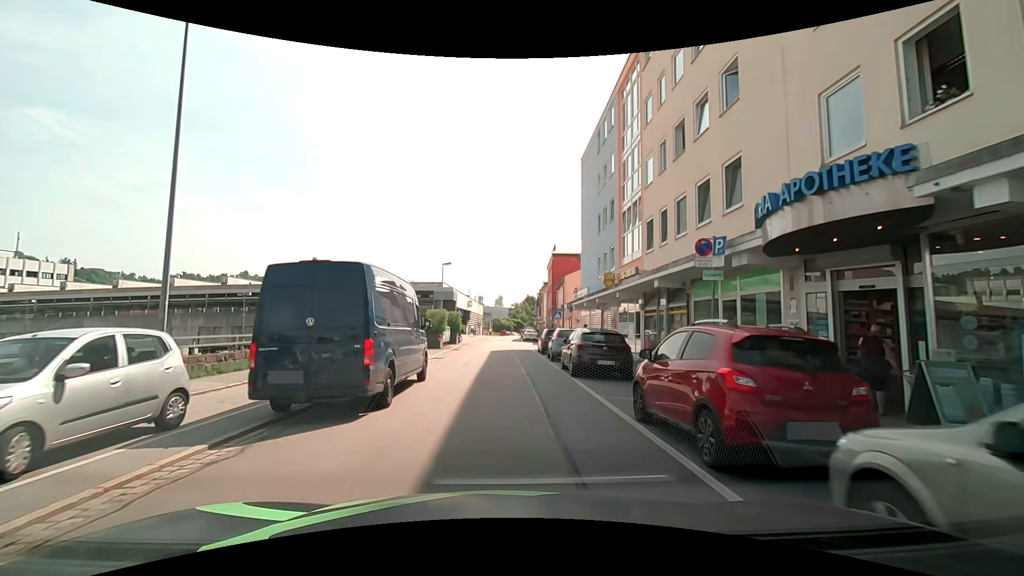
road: residential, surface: asphalt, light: Day
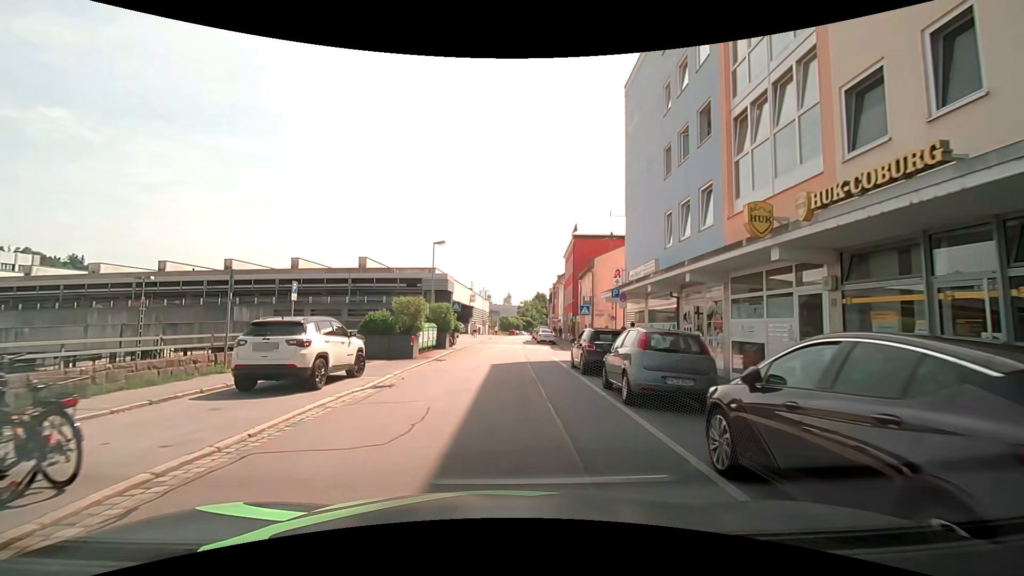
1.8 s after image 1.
(0.0, +12.4) m; 0°
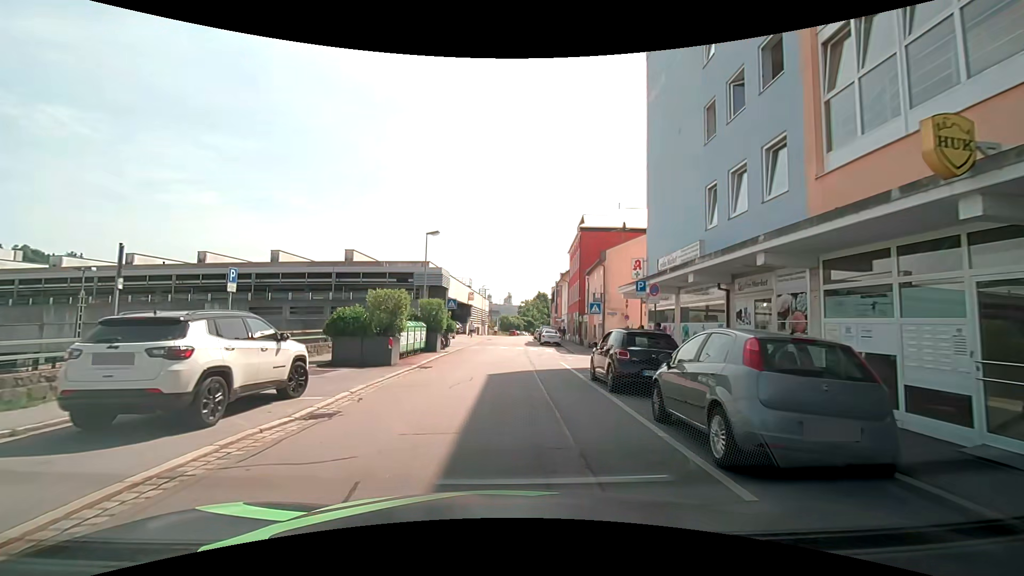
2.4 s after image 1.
(0.0, +4.1) m; 0°
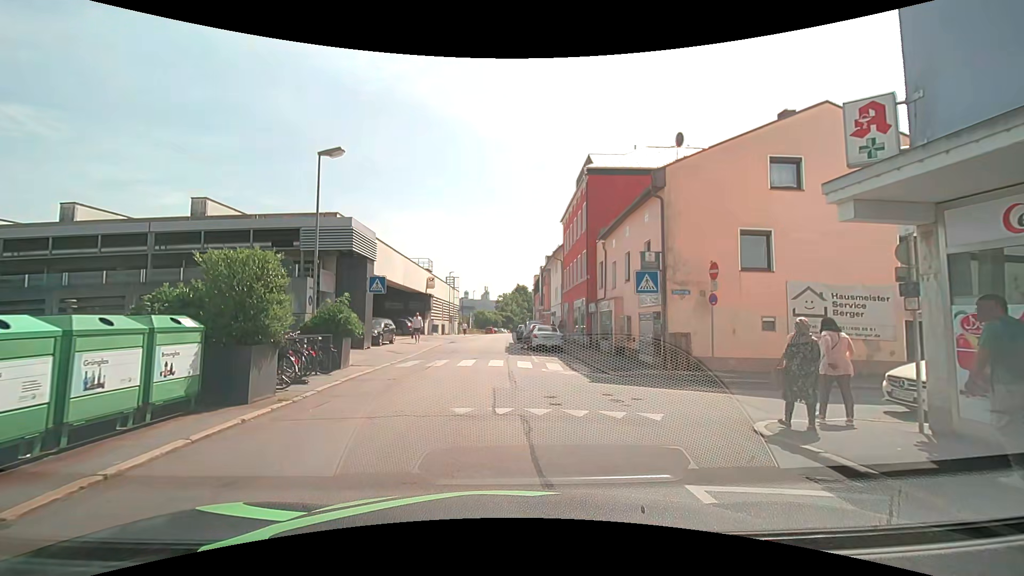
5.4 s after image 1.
(+0.3, +16.4) m; +1°
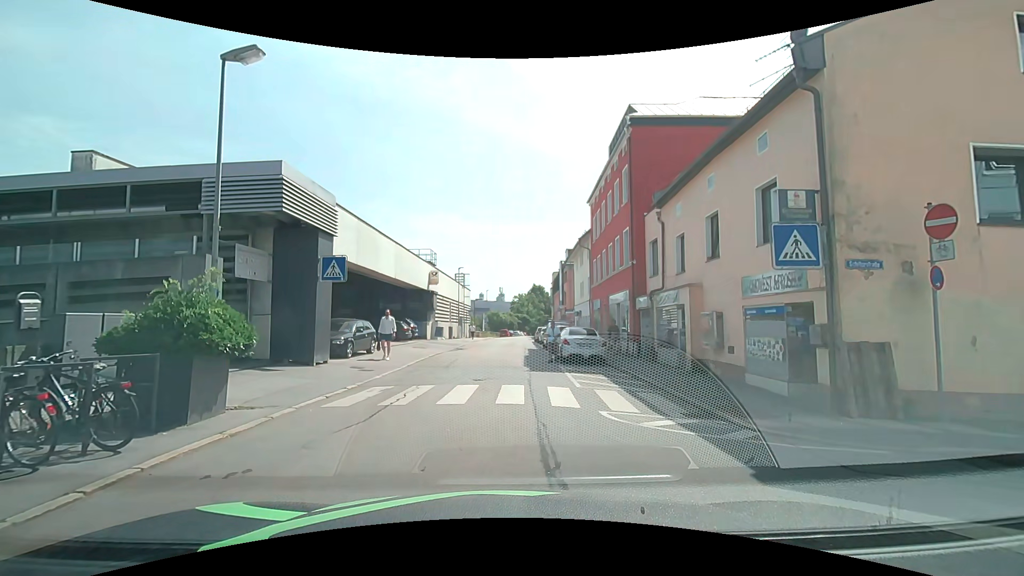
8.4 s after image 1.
(+0.1, +7.4) m; +1°
